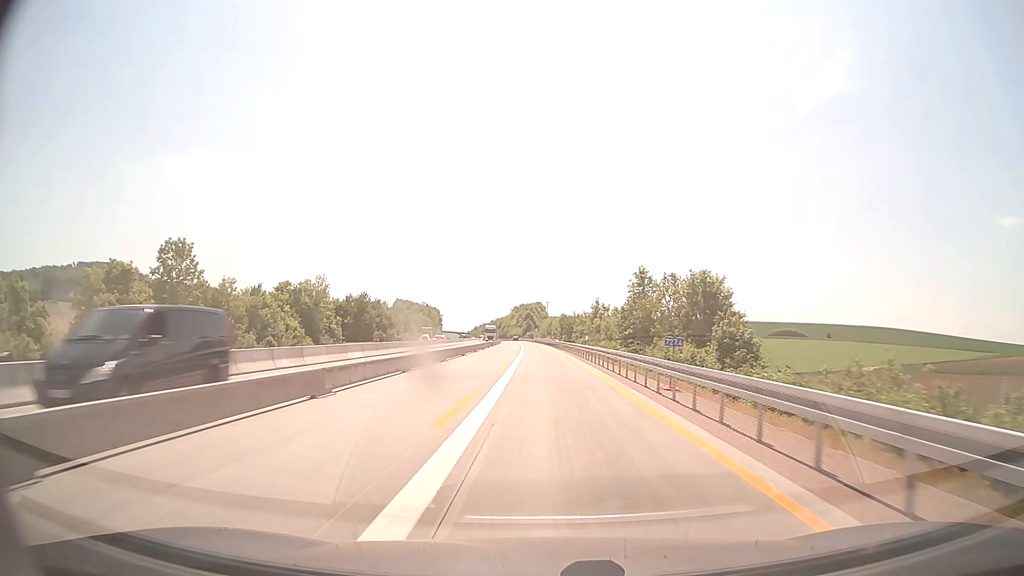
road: motorway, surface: concrete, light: Day
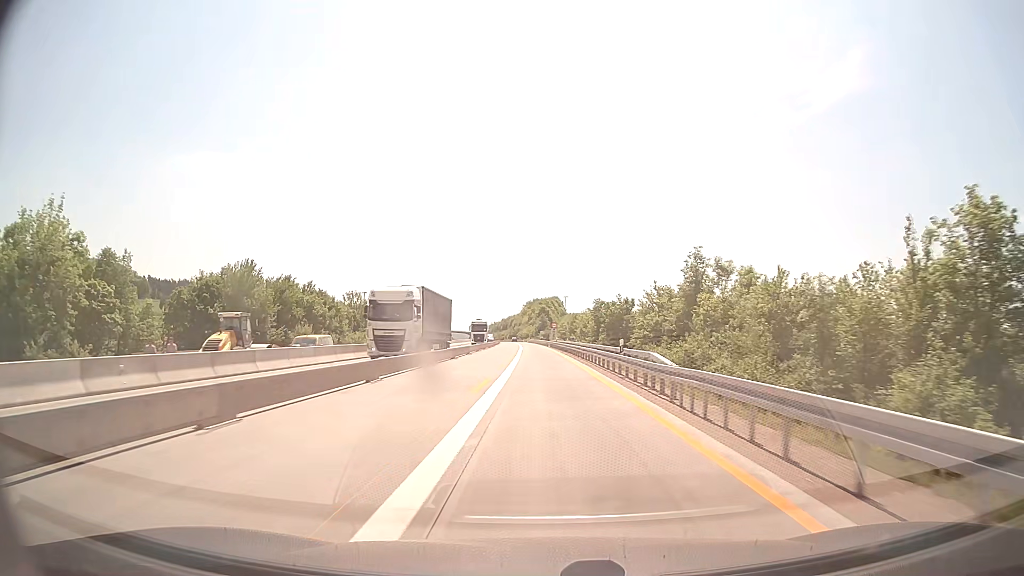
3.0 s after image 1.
(-0.9, +65.2) m; -1°
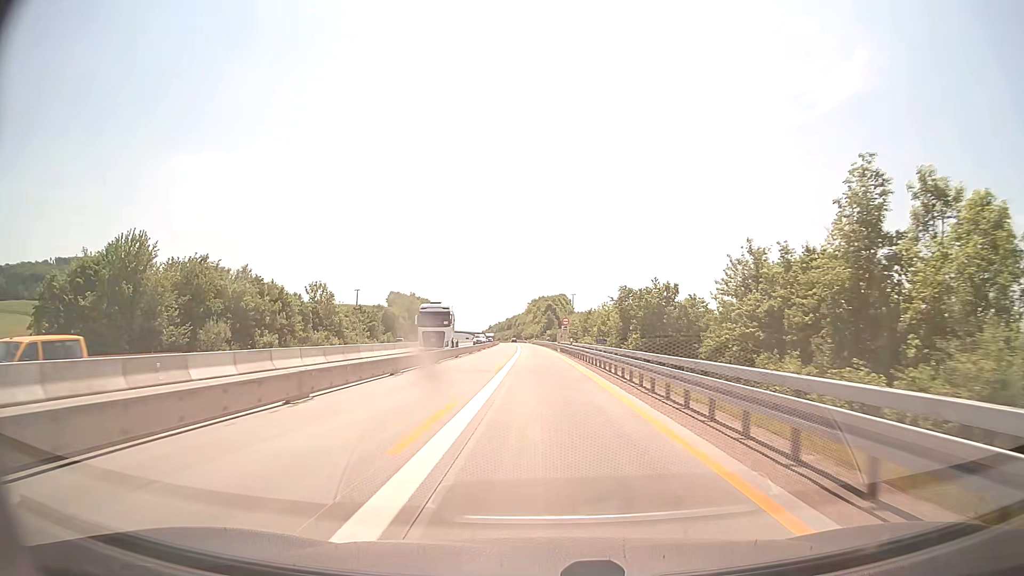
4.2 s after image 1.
(-0.1, +26.1) m; 0°
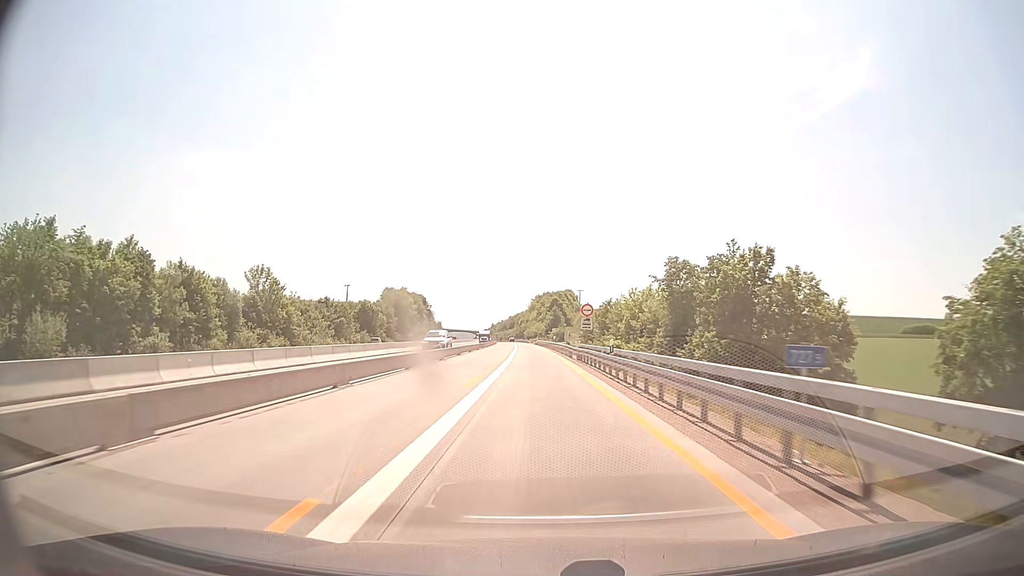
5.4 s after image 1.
(-0.1, +26.2) m; 0°
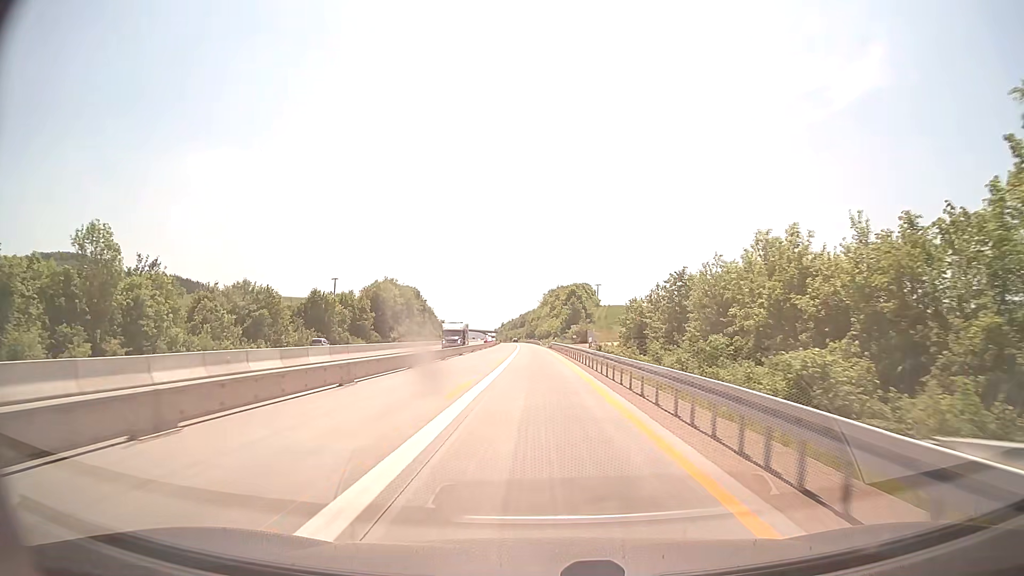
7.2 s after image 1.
(-0.5, +39.3) m; -1°
(0, +10) (0, +20) (0, +30) (0, +40) (-1, +50) (-1, +60) (-1, +70) (-1, +80) (-2, +90) (-2, +100) m
